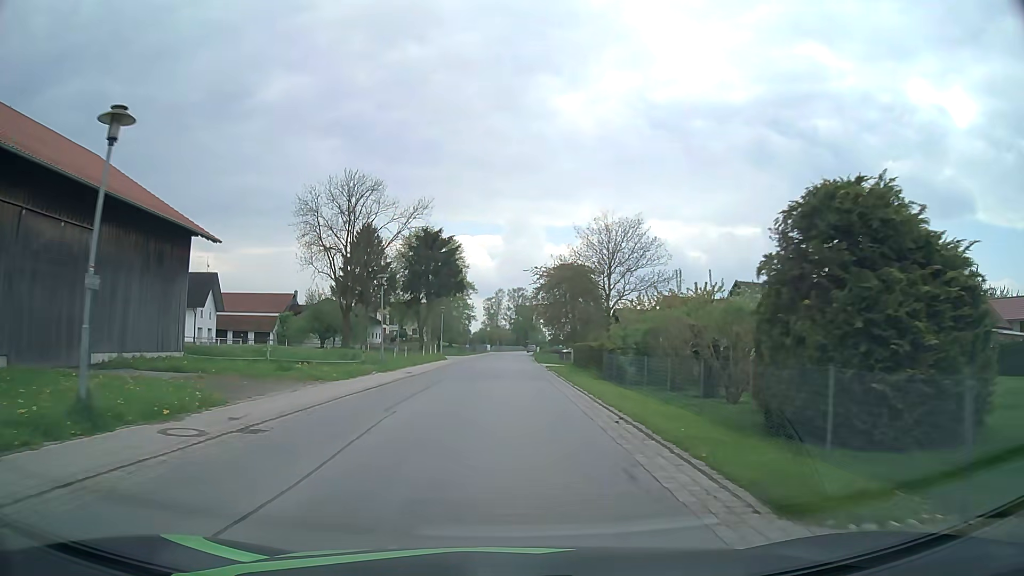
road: secondary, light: Day
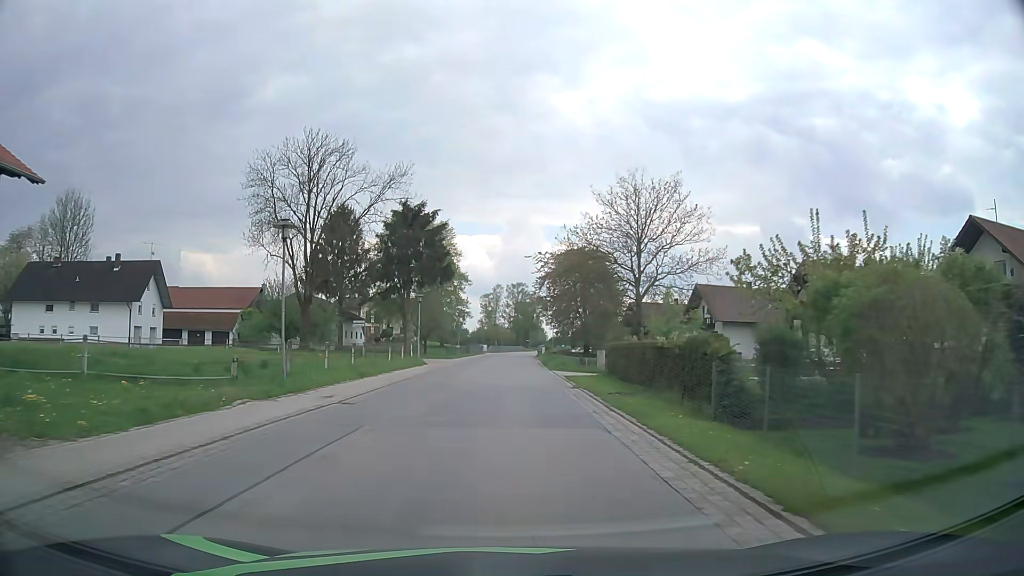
(+0.1, +14.4) m; 0°
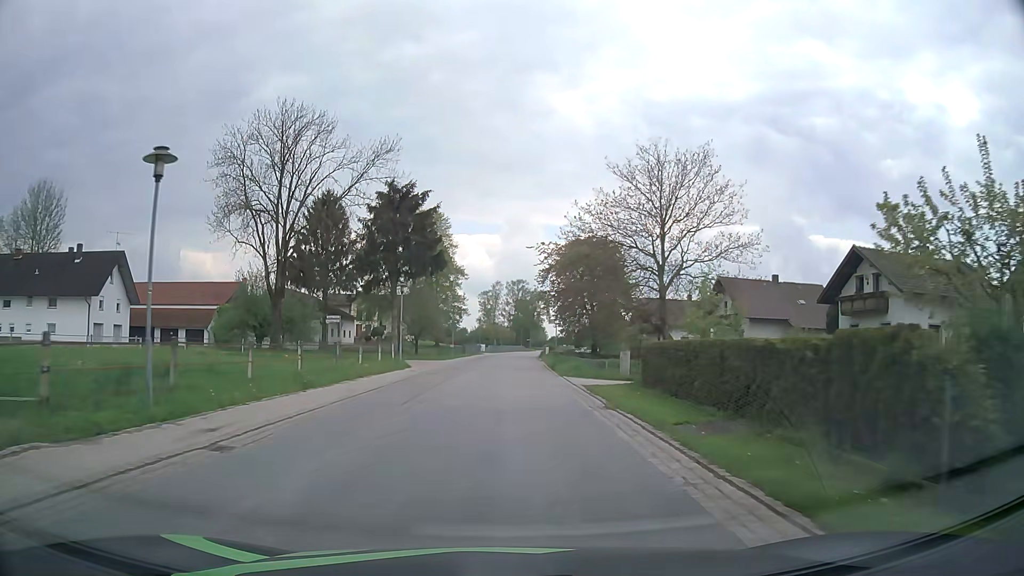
(0.0, +7.2) m; 0°
(0, +10) (0, +20) (0, +30) (0, +40) (+1, +50) (+1, +60) (+1, +70) (+2, +80) (+3, +90) (+4, +100) m
